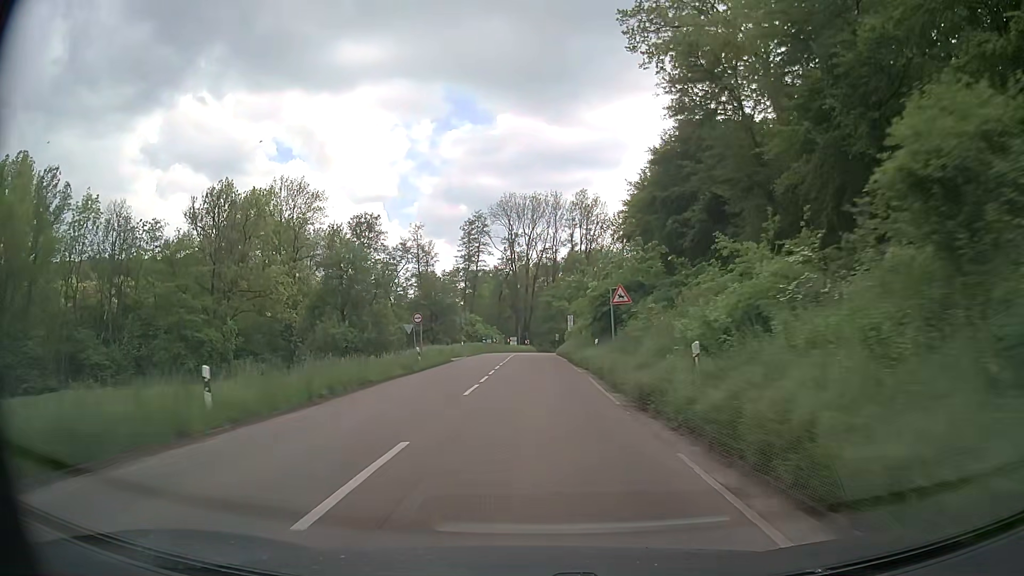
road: secondary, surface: asphalt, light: Day
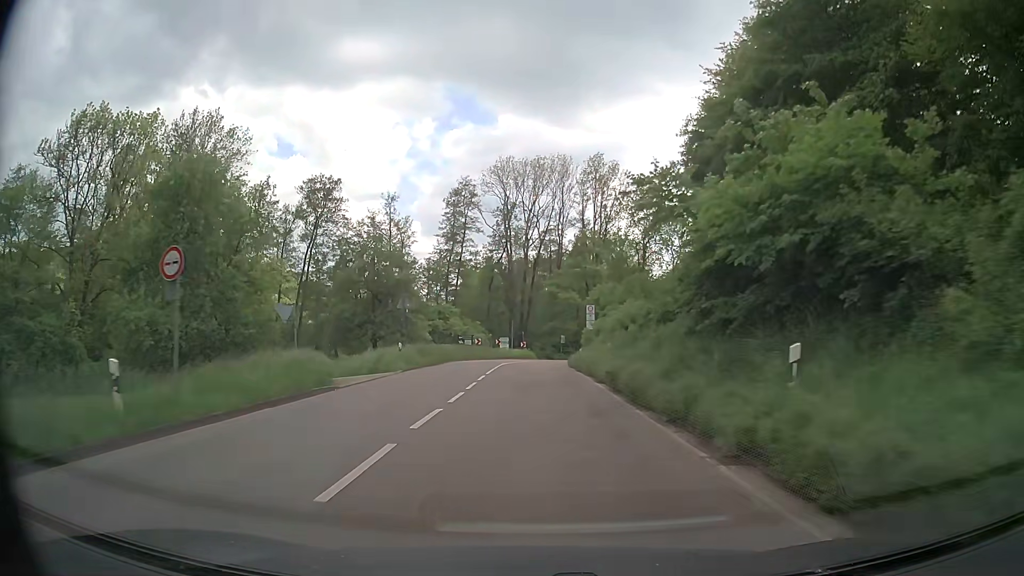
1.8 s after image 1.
(-0.1, +25.8) m; 0°
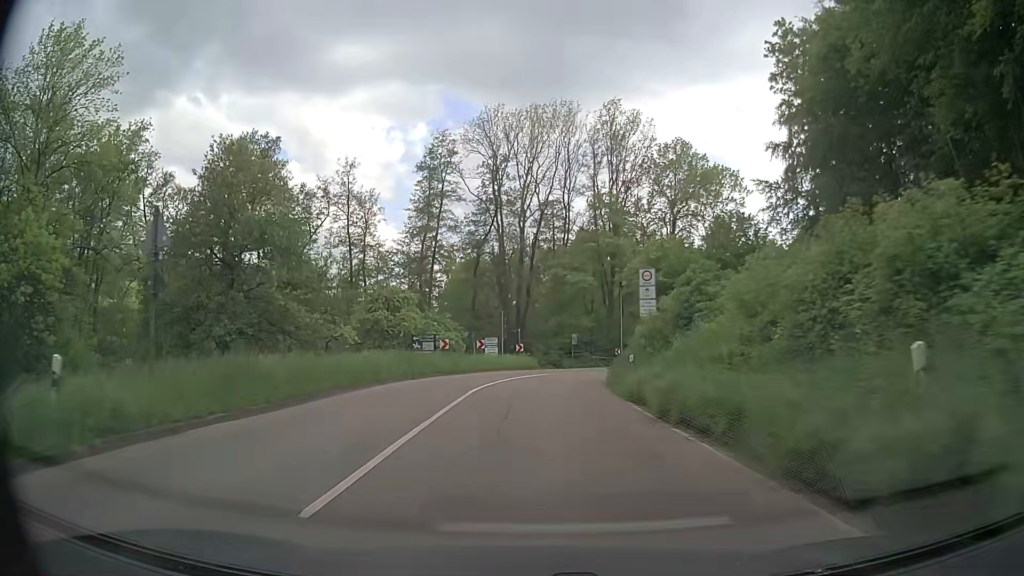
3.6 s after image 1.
(0.0, +22.8) m; 0°
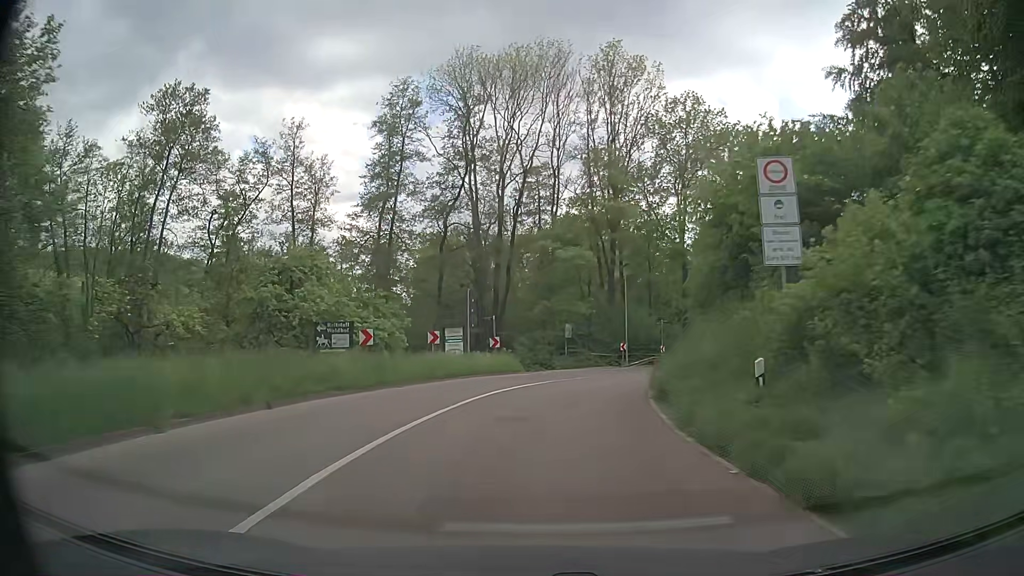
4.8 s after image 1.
(+0.1, +14.2) m; +1°
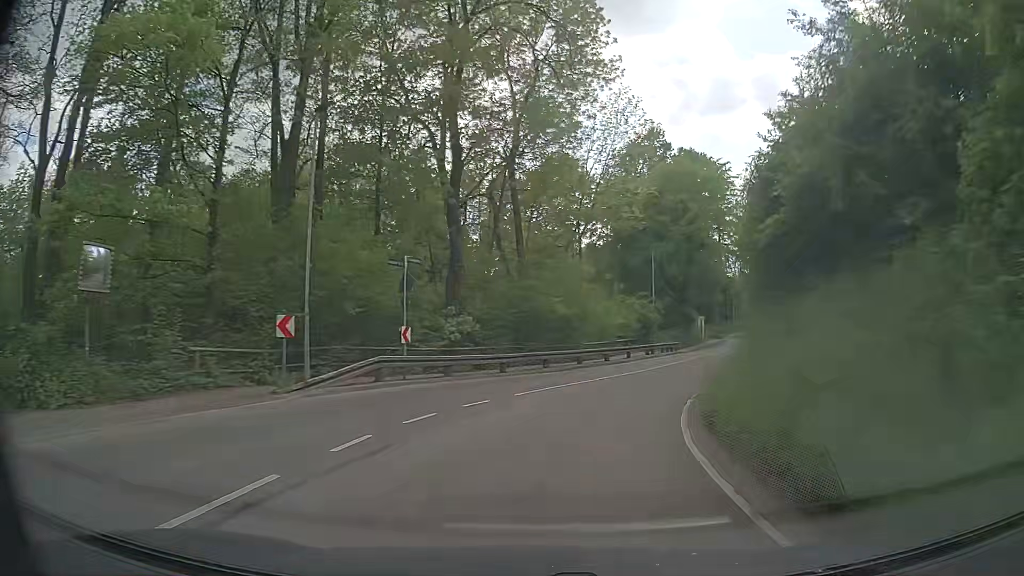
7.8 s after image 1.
(+5.4, +34.2) m; +23°
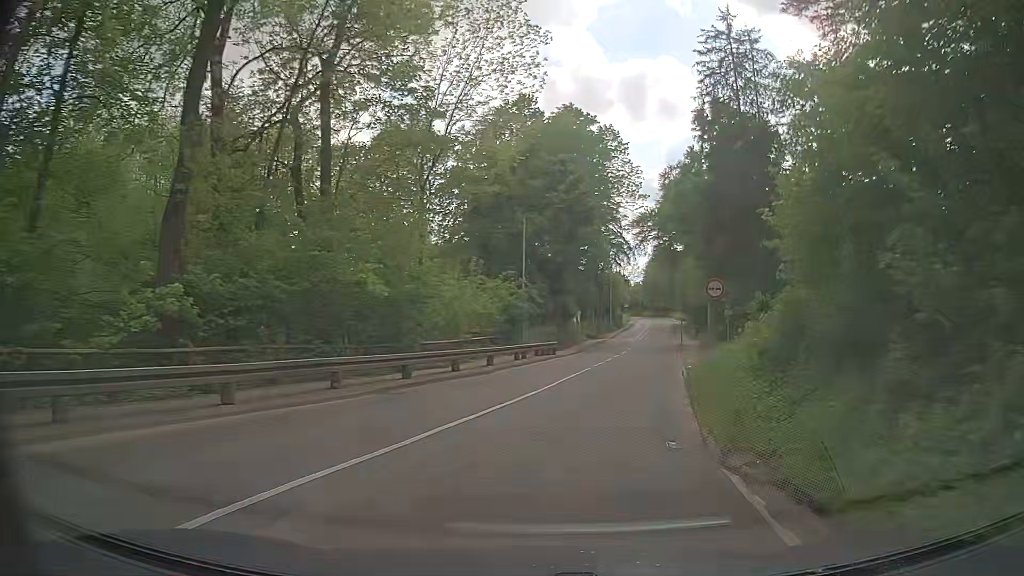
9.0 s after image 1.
(+1.3, +14.2) m; +12°
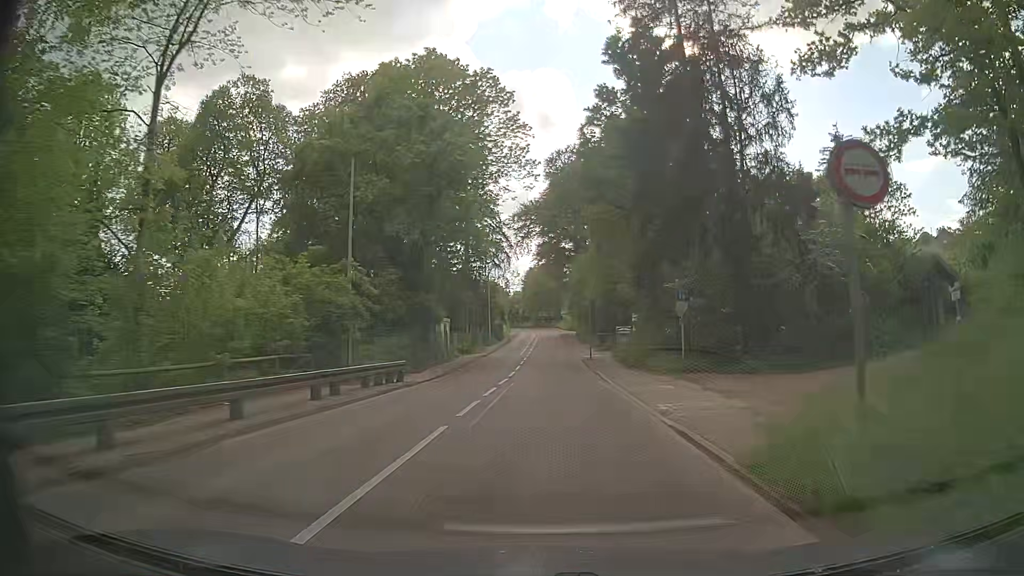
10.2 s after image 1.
(+1.3, +14.5) m; +9°
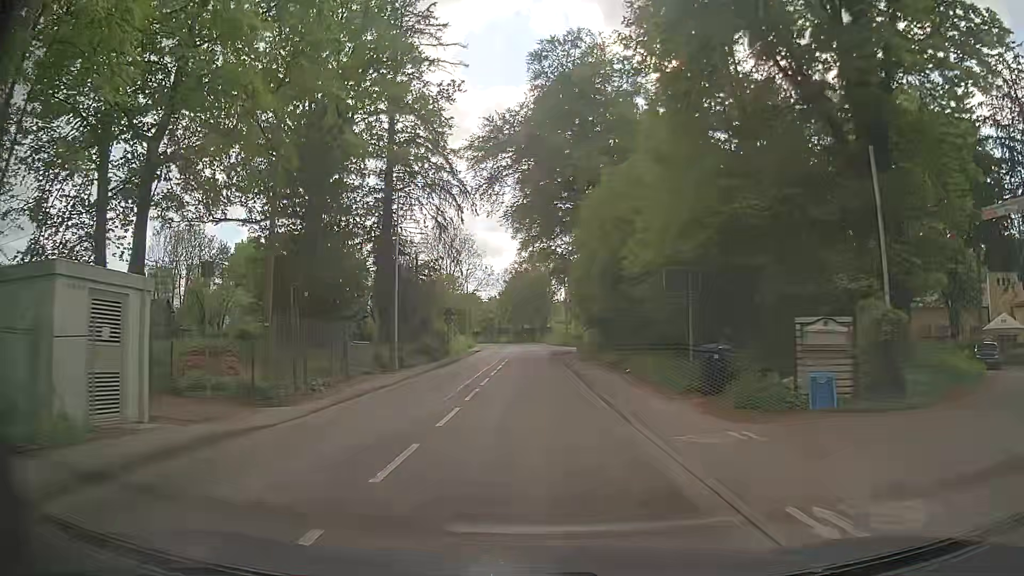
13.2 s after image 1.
(+2.0, +37.0) m; +3°
(0, +10) (0, +20) (0, +30) (0, +40) (0, +50) (0, +60) (0, +70) (0, +80) (0, +90) (-1, +100) m
